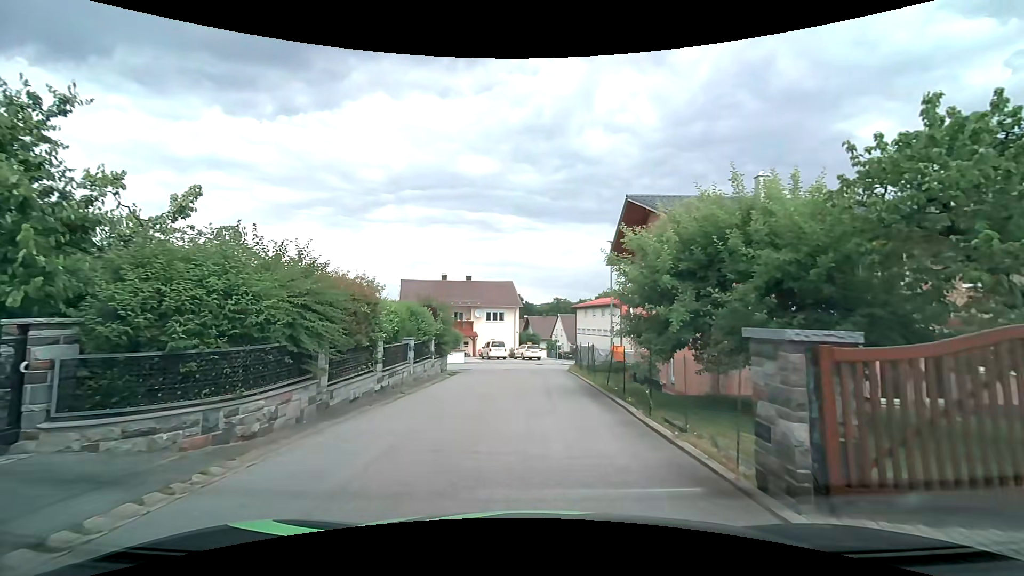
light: Day
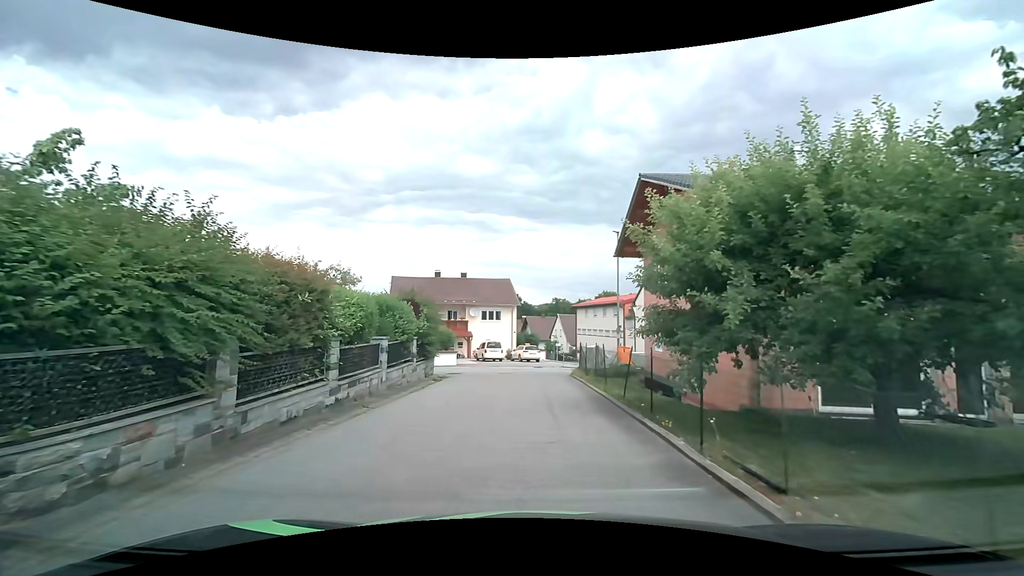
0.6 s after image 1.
(0.0, +3.1) m; 0°
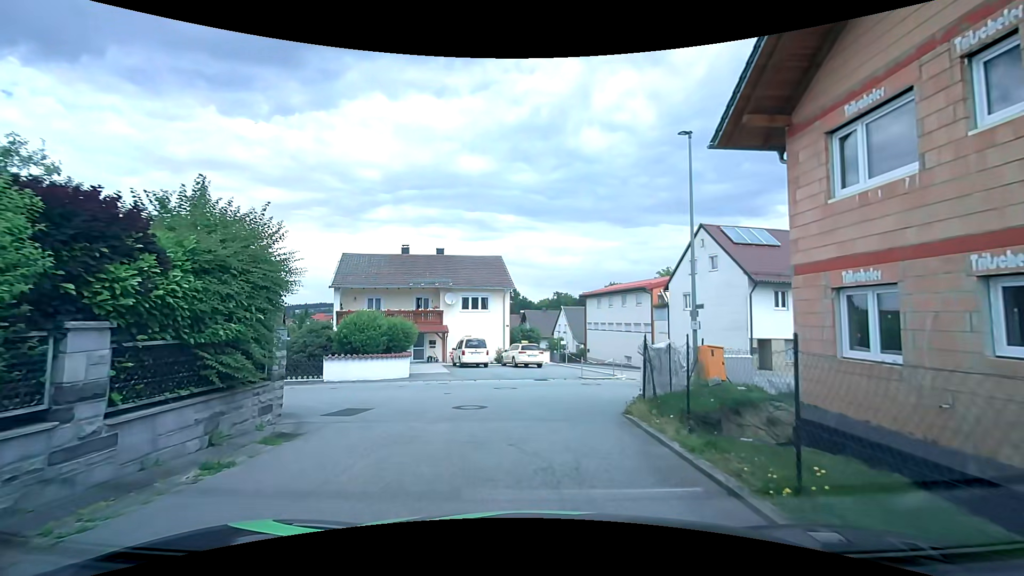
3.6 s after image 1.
(0.0, +13.6) m; 0°
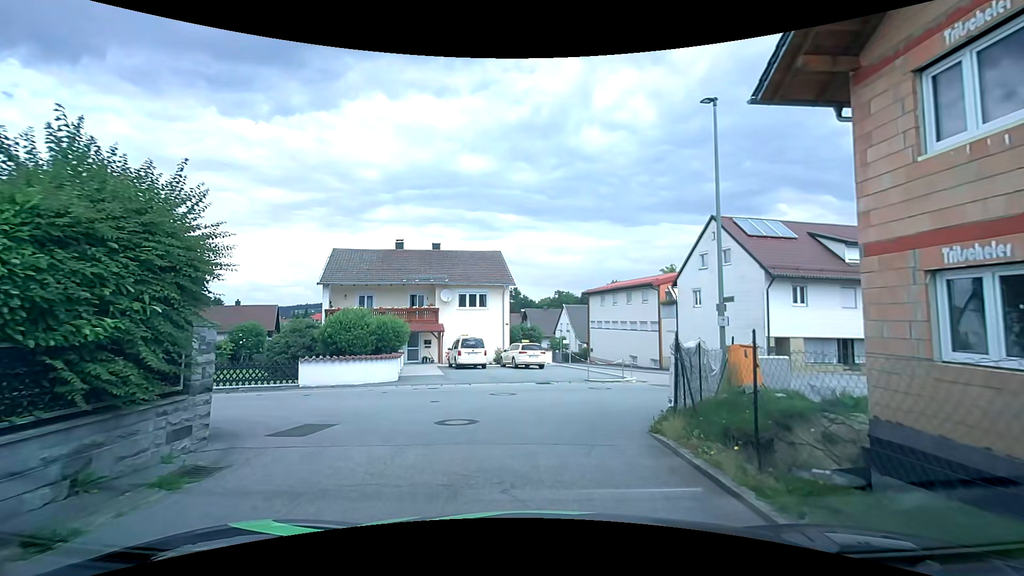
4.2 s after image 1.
(0.0, +2.1) m; 0°
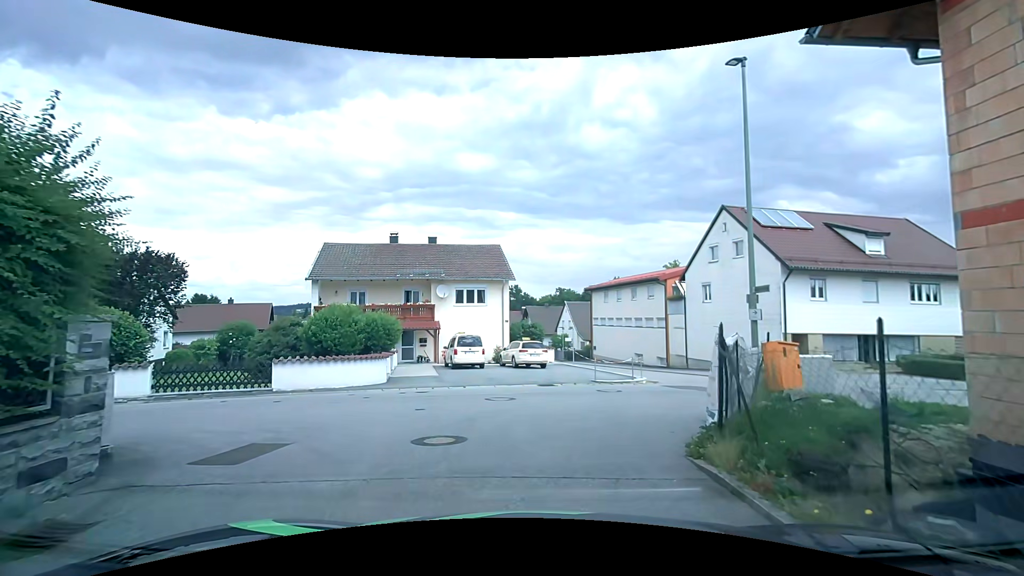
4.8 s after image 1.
(0.0, +1.8) m; -1°
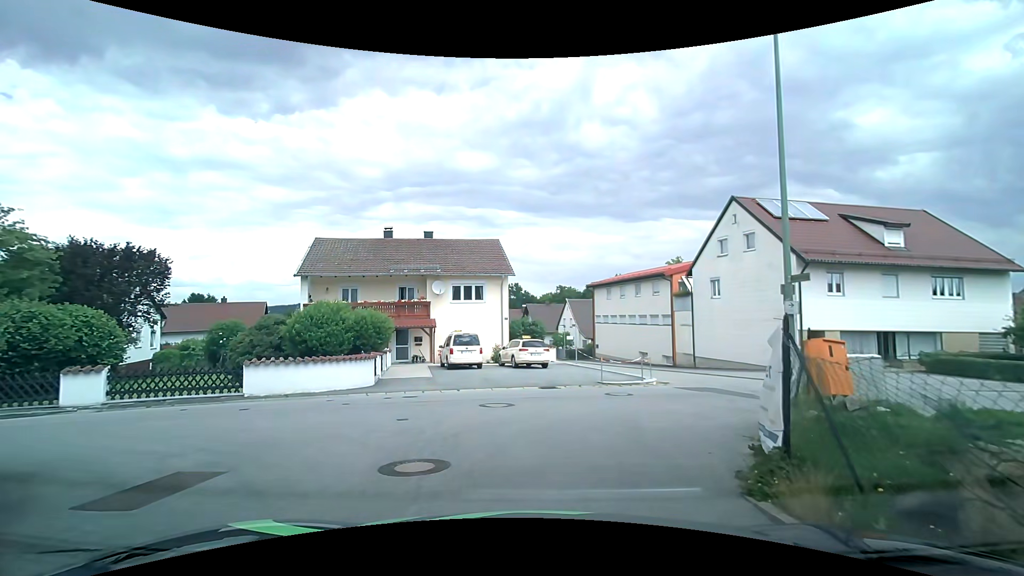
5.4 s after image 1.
(0.0, +1.5) m; +1°
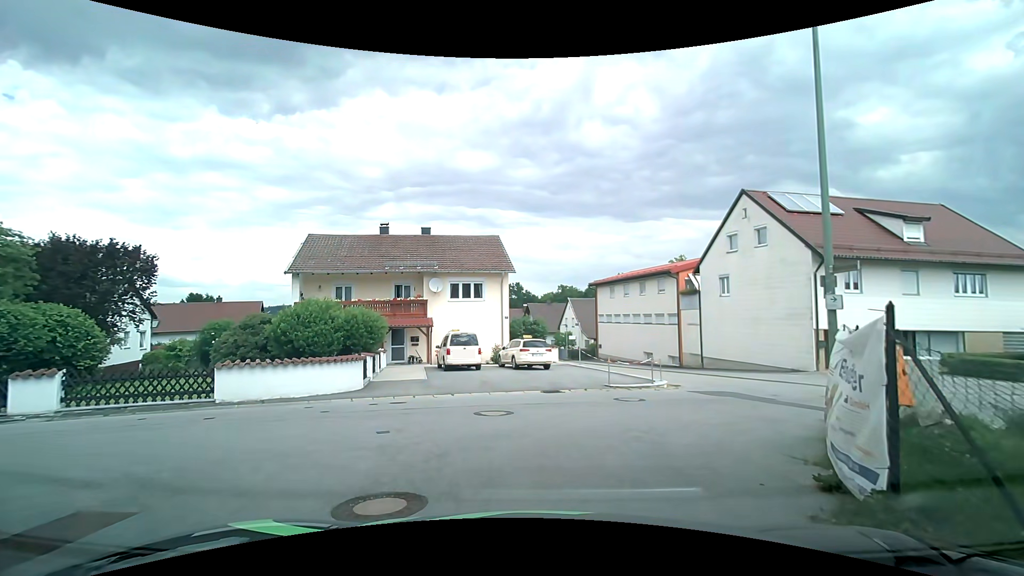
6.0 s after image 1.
(0.0, +1.3) m; 0°
